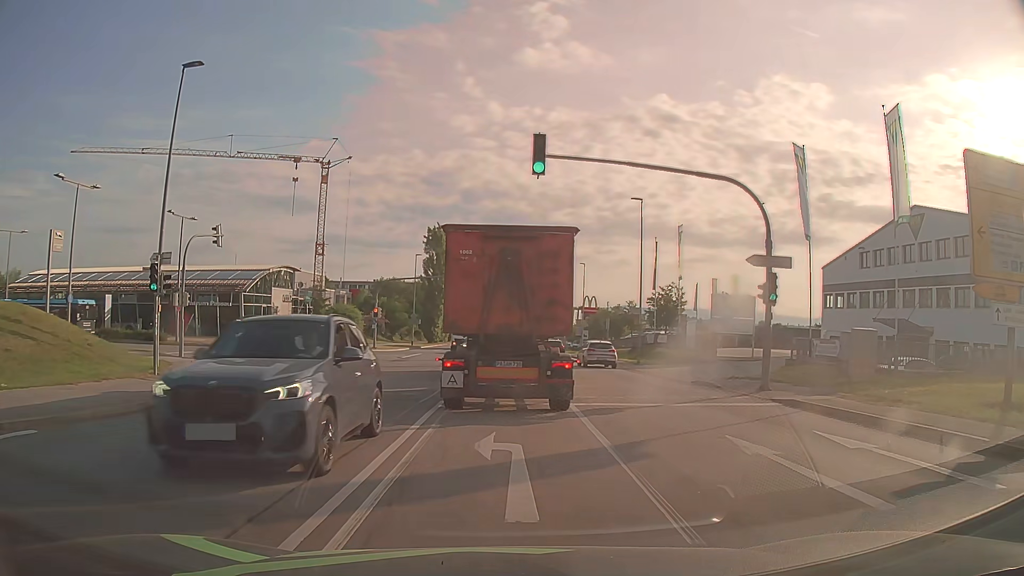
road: secondary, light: Day
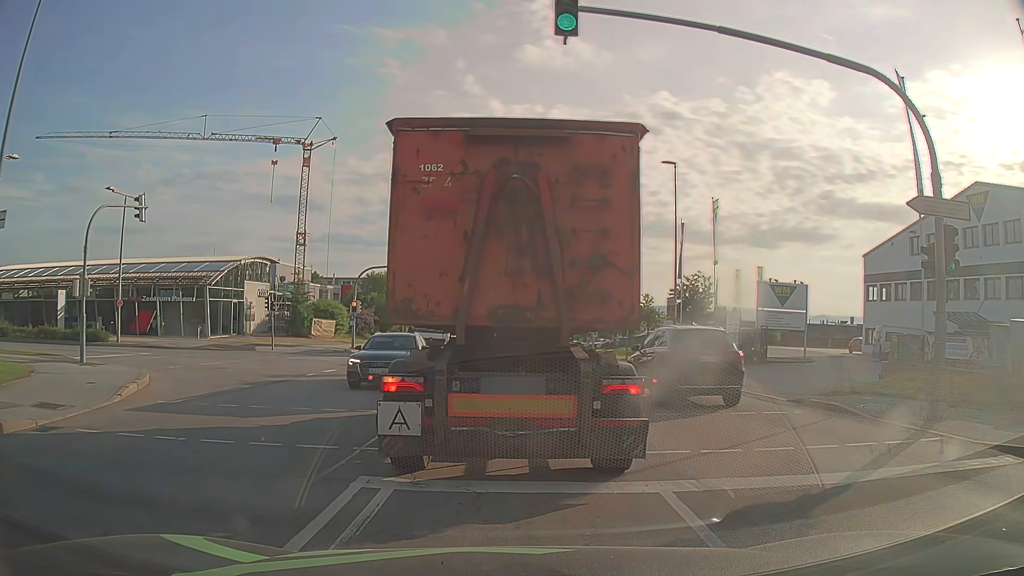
(+0.1, +8.0) m; +1°
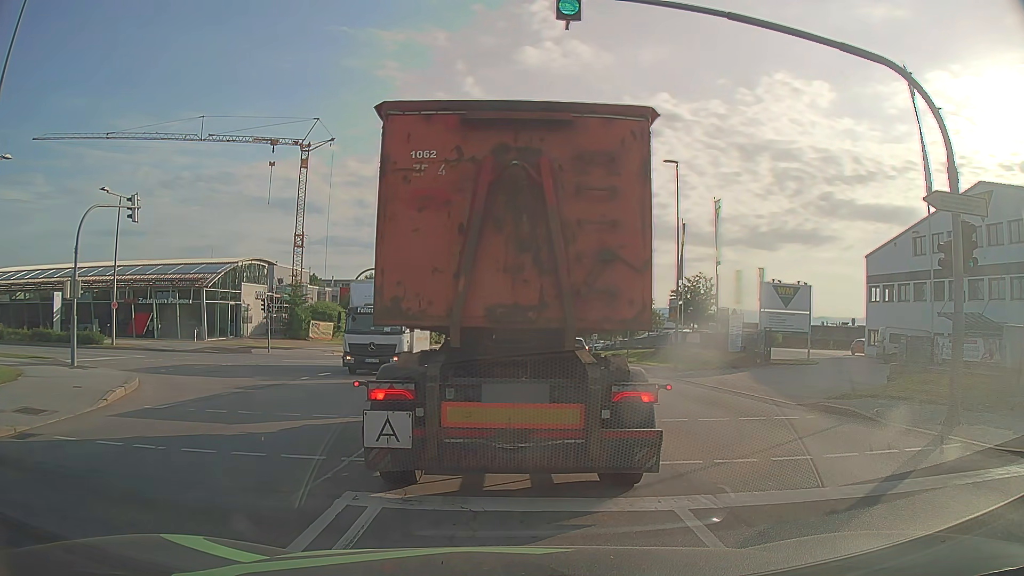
(0.0, +0.6) m; 0°
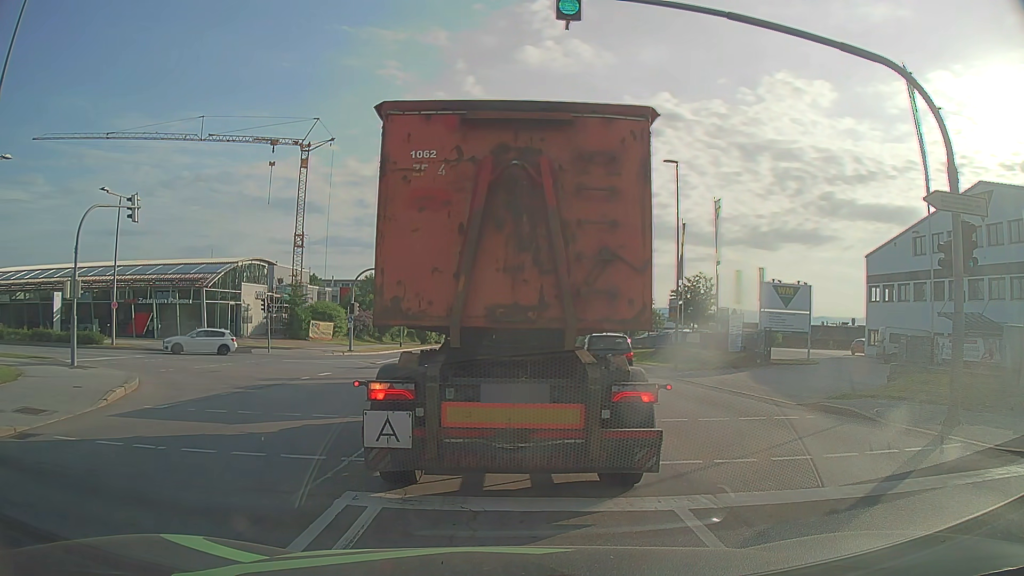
(0.0, 0.0) m; 0°
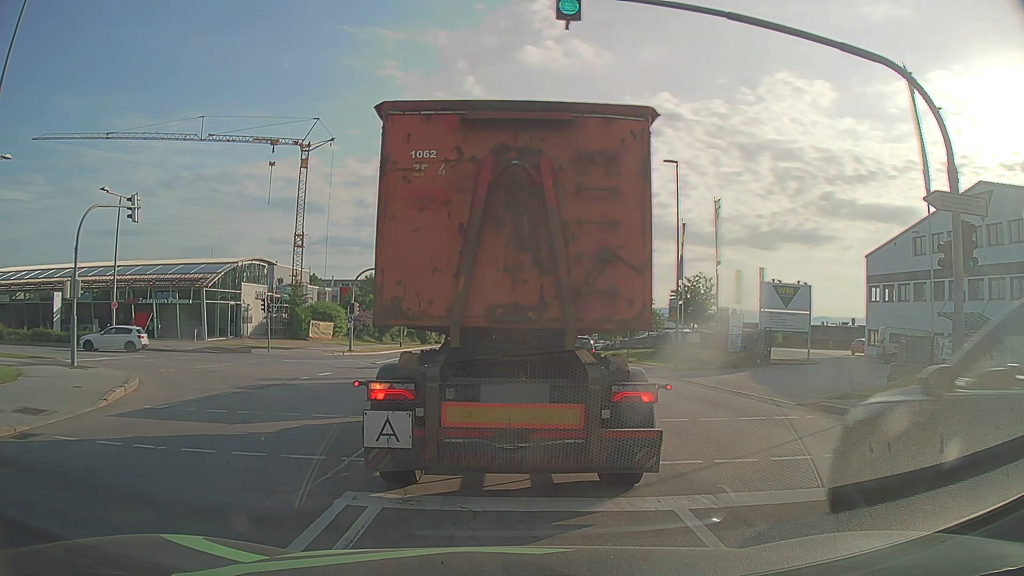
(0.0, 0.0) m; 0°
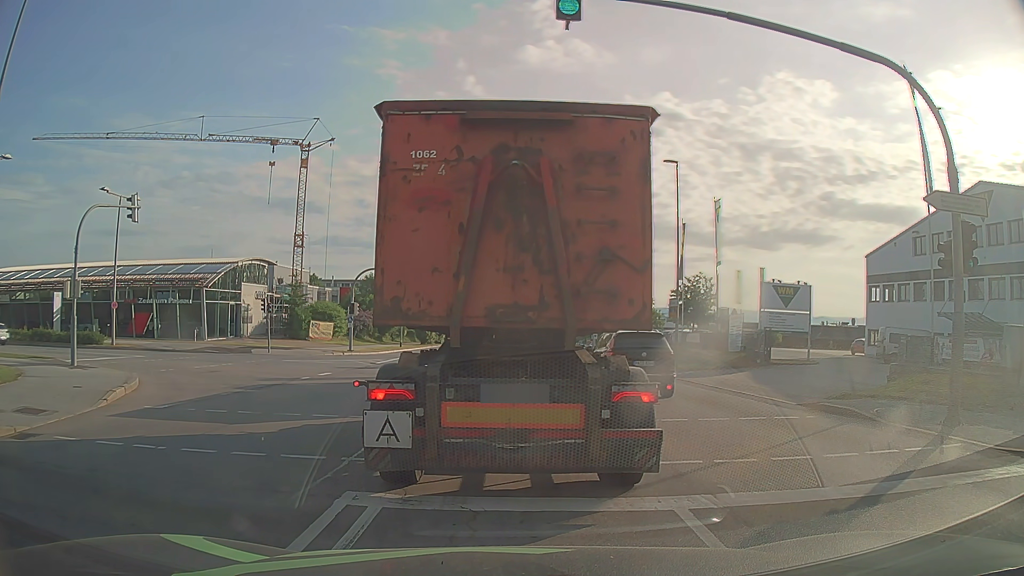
(0.0, 0.0) m; 0°
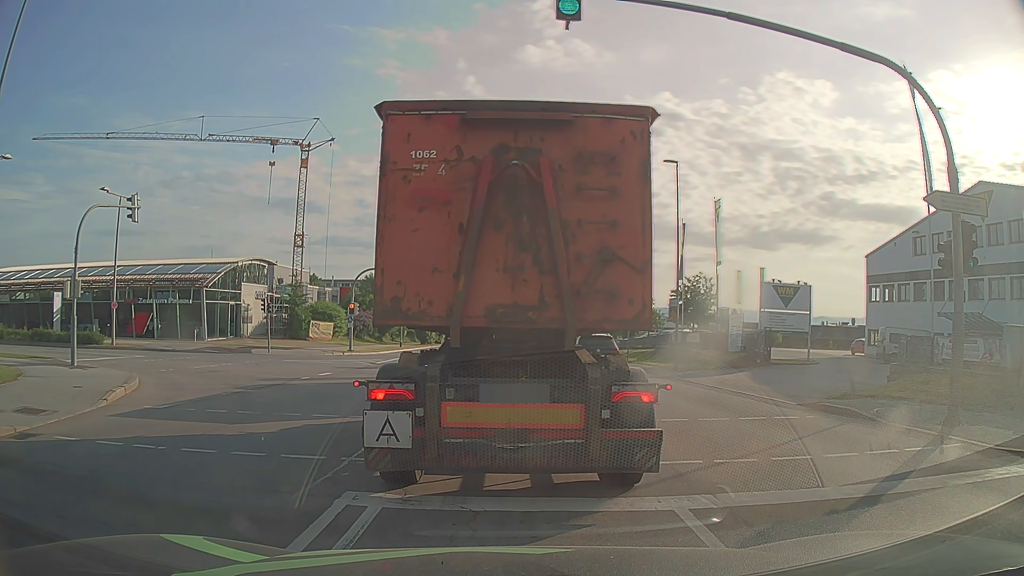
(0.0, 0.0) m; 0°
